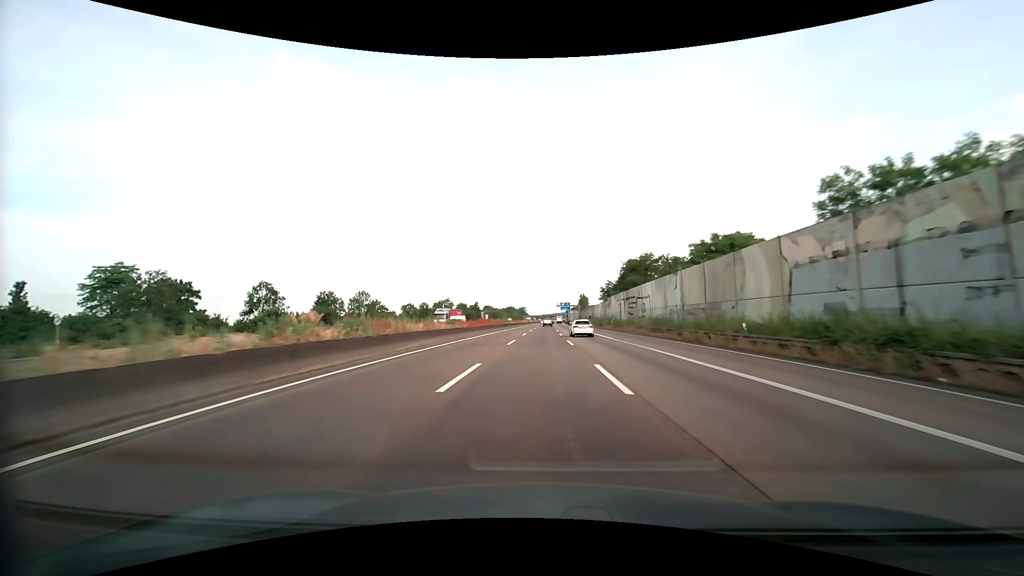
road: motorway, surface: asphalt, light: Day
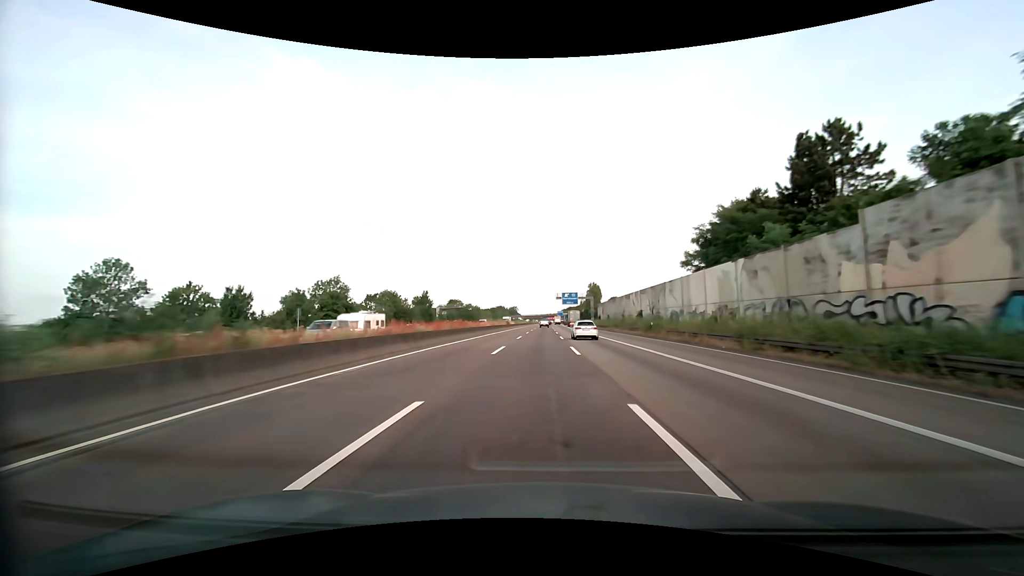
(+0.5, +78.9) m; +1°
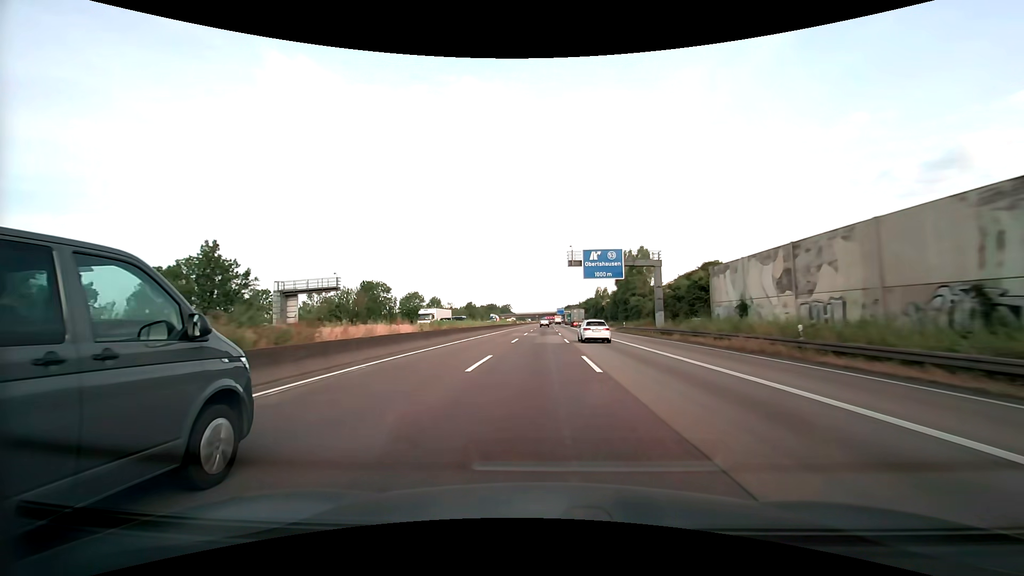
(+0.3, +79.1) m; 0°
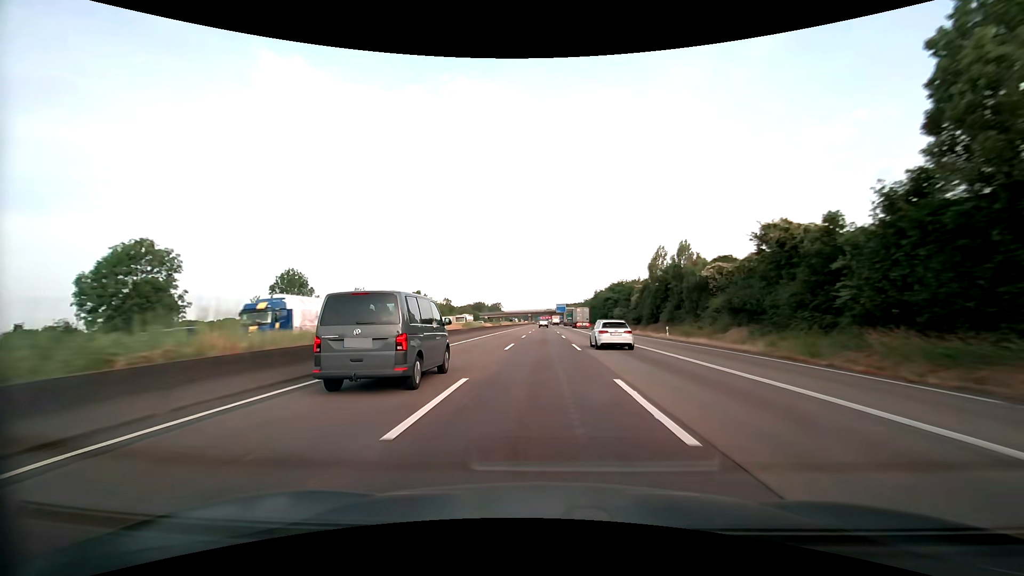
(+0.4, +79.4) m; 0°
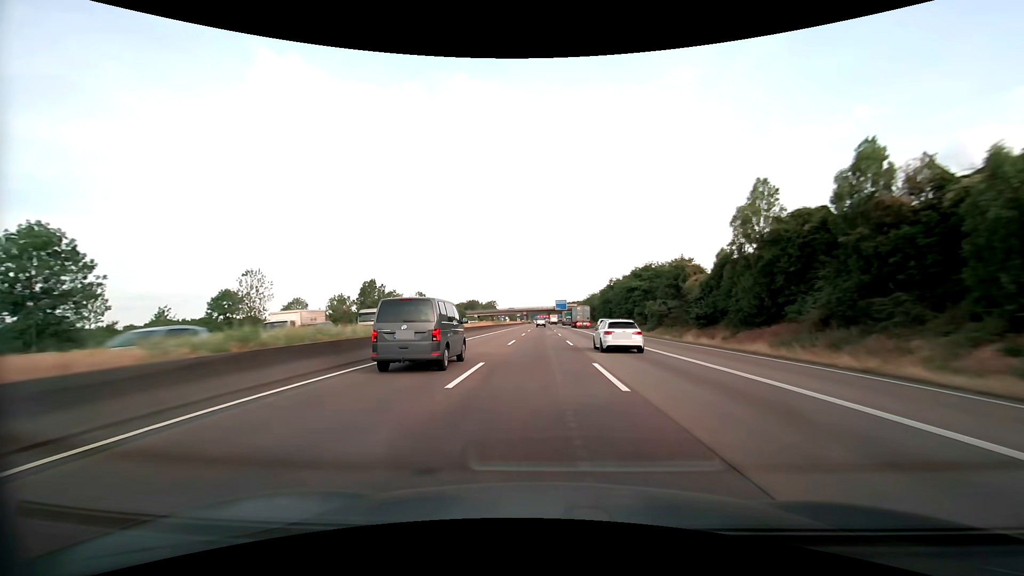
(+0.2, +31.8) m; 0°
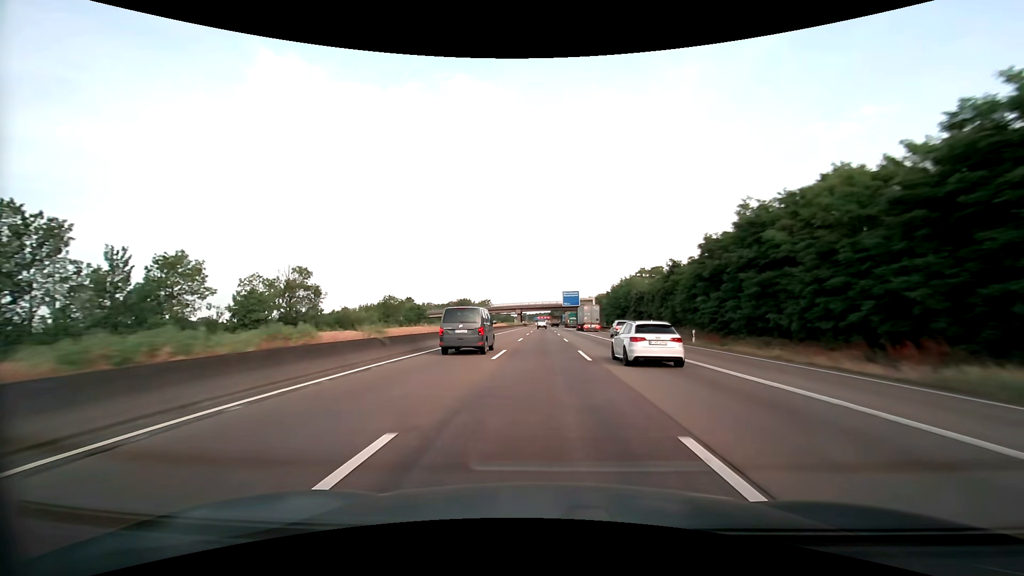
(+0.1, +63.7) m; 0°
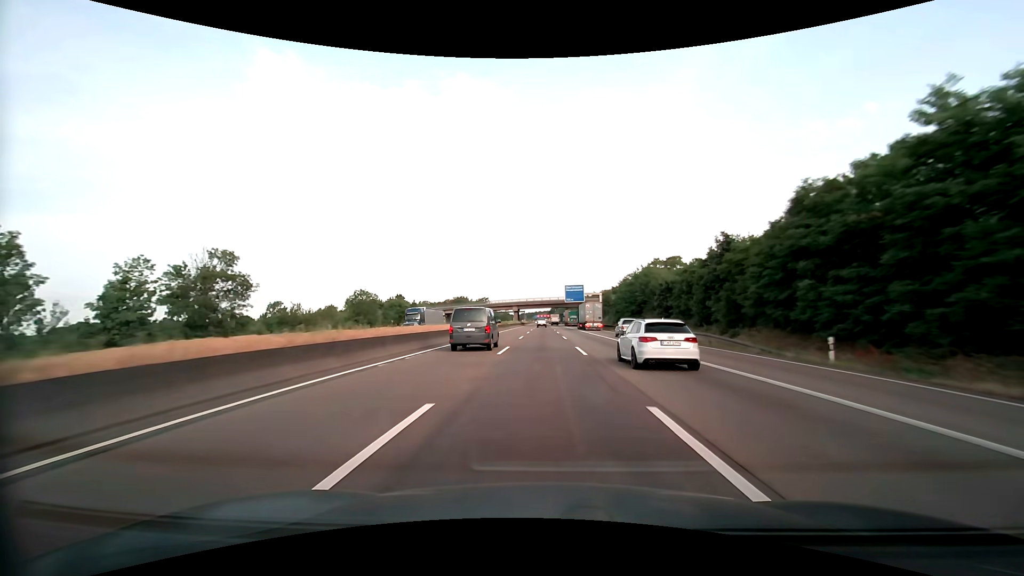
(0.0, +16.0) m; 0°
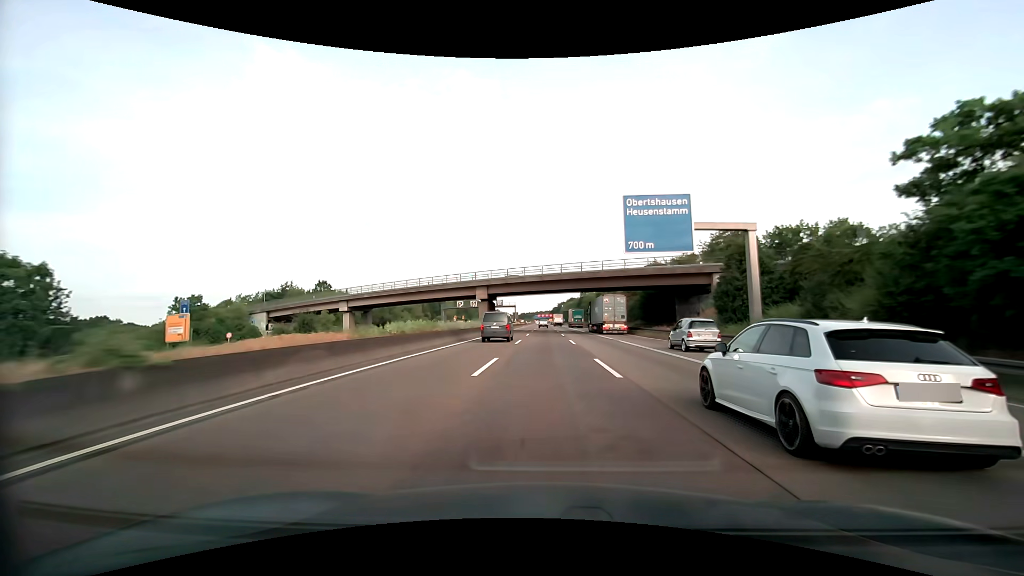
(-0.1, +79.9) m; 0°
(0, +10) (0, +20) (0, +30) (0, +40) (0, +50) (0, +60) (0, +70) (0, +80) (0, +90) (0, +100) m
